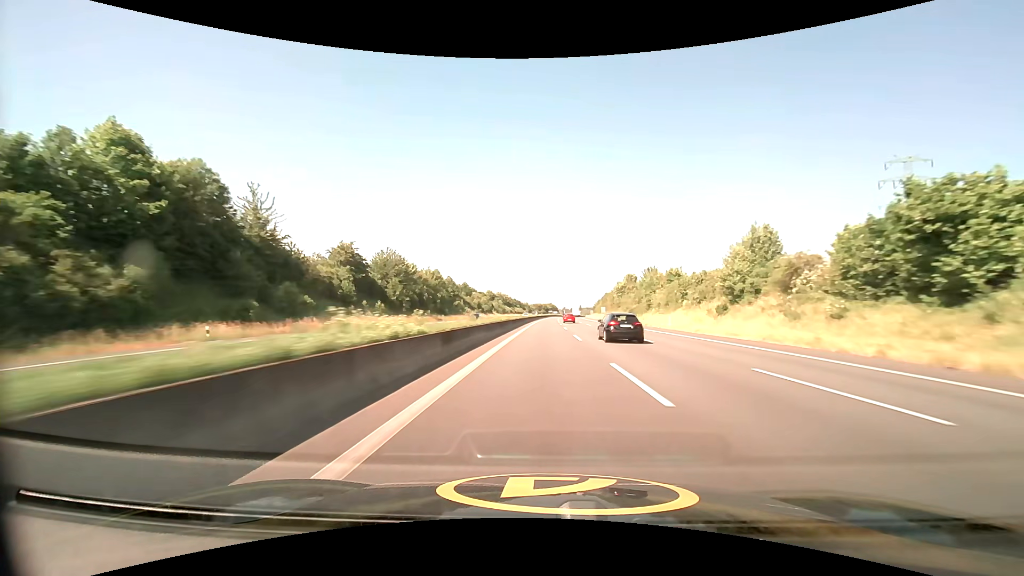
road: motorway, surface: asphalt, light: Day
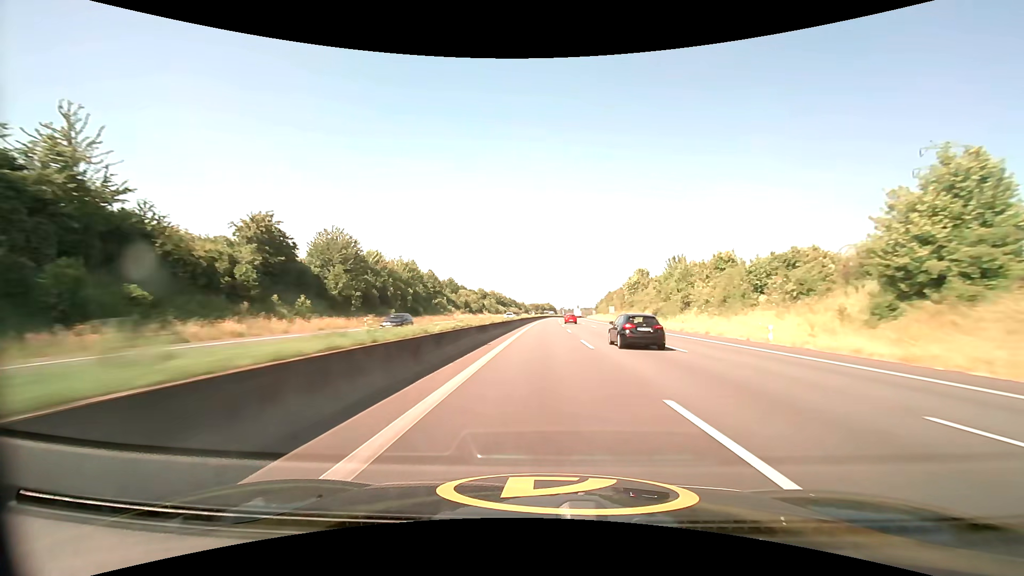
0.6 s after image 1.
(0.0, +23.5) m; 0°
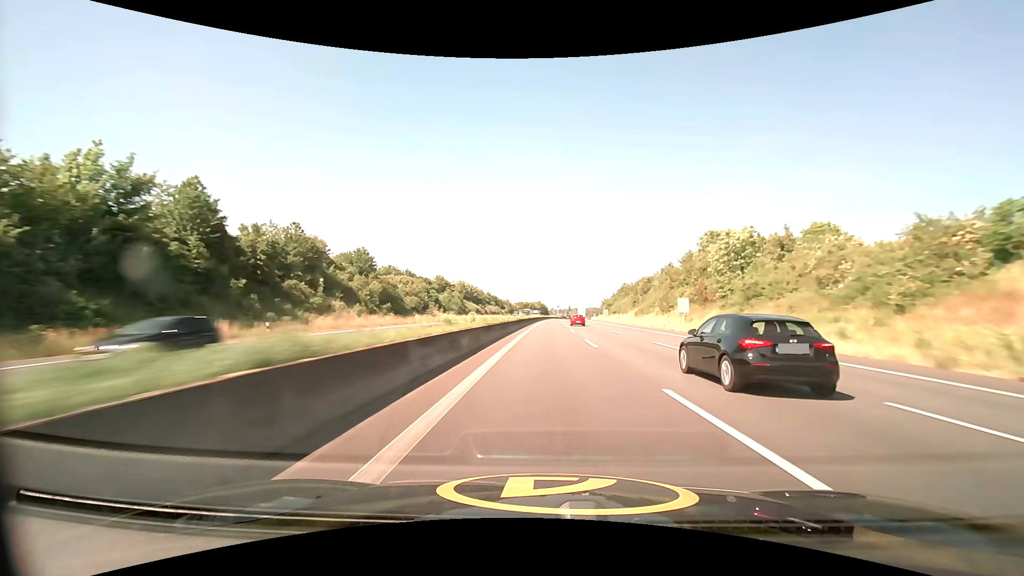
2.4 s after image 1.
(+0.5, +70.5) m; +1°
(0, +10) (0, +20) (0, +30) (0, +40) (+1, +50) (+1, +60) (+1, +70) (+1, +80) (+2, +90) (+2, +100) m
